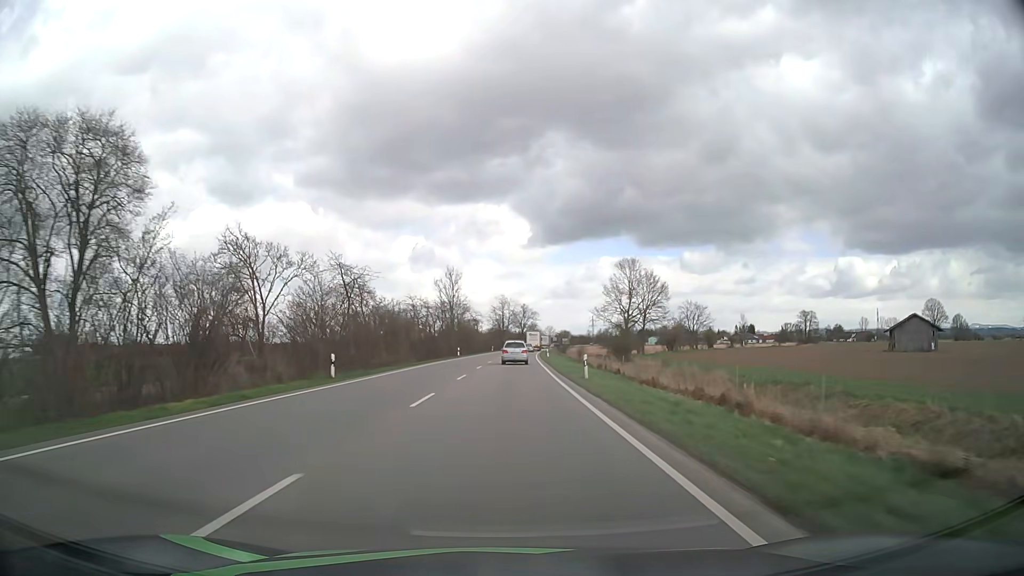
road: primary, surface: asphalt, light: Day
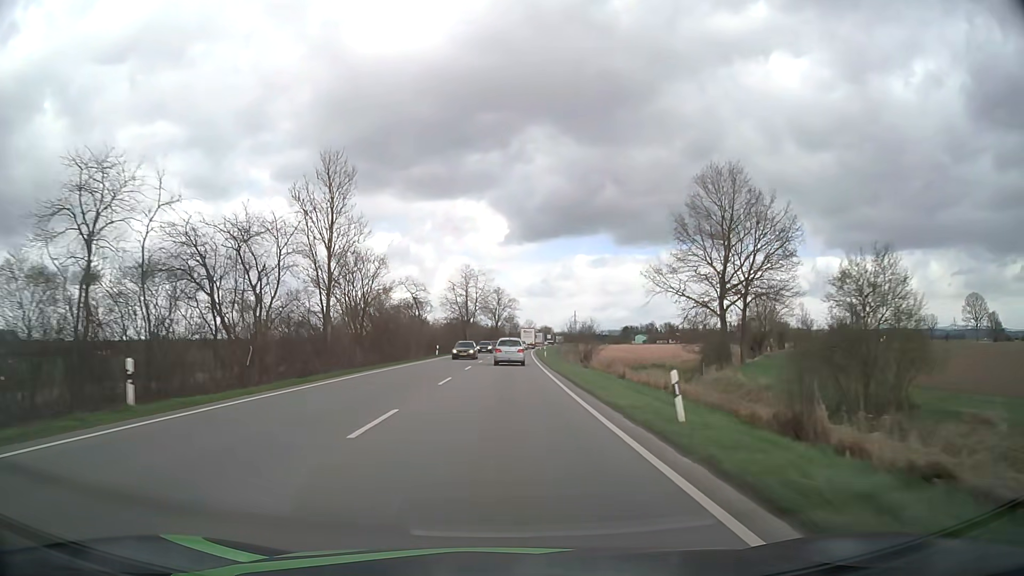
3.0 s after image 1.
(+1.2, +64.5) m; +2°
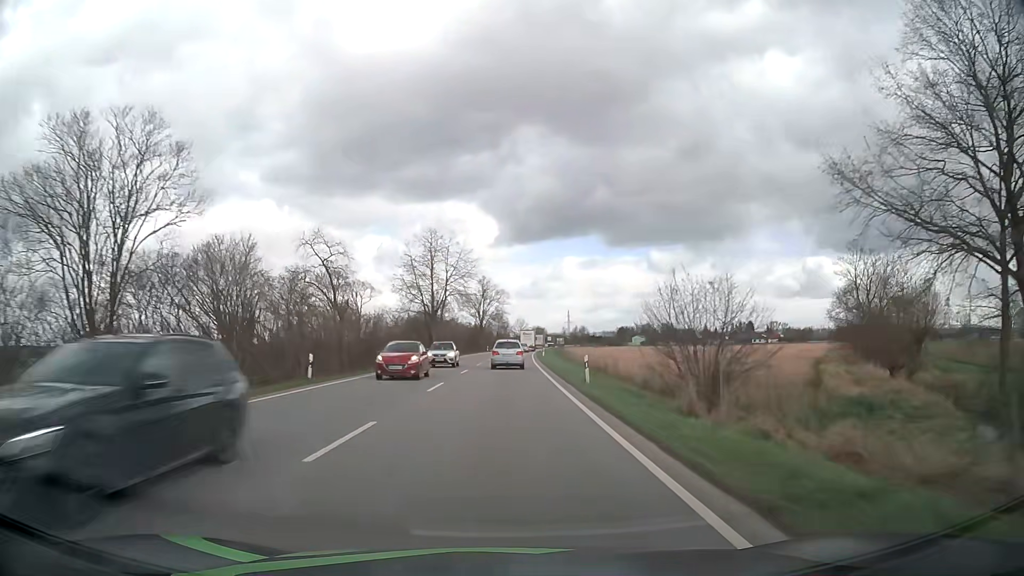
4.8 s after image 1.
(+0.4, +37.5) m; +1°
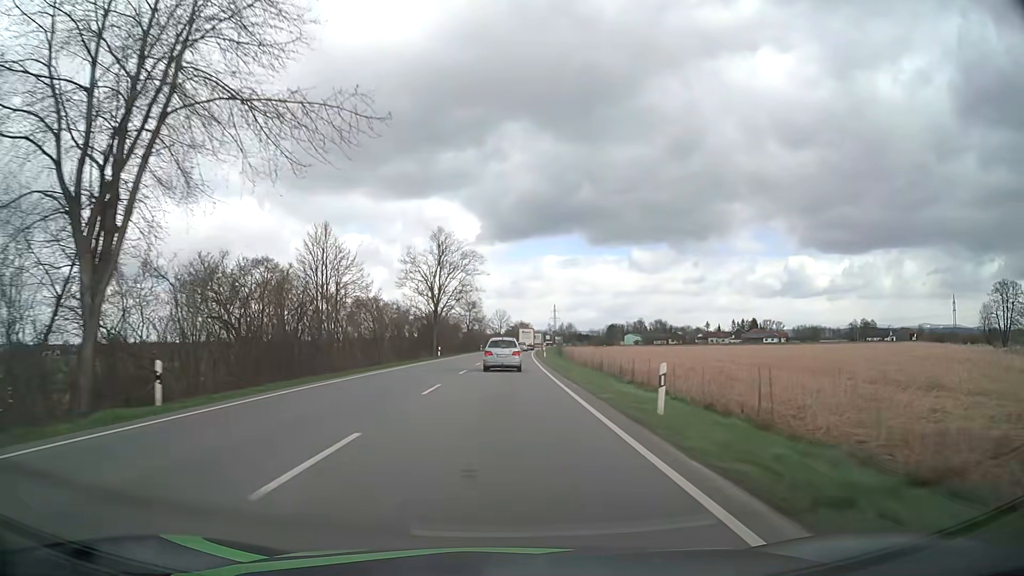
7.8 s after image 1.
(+0.9, +61.2) m; +2°
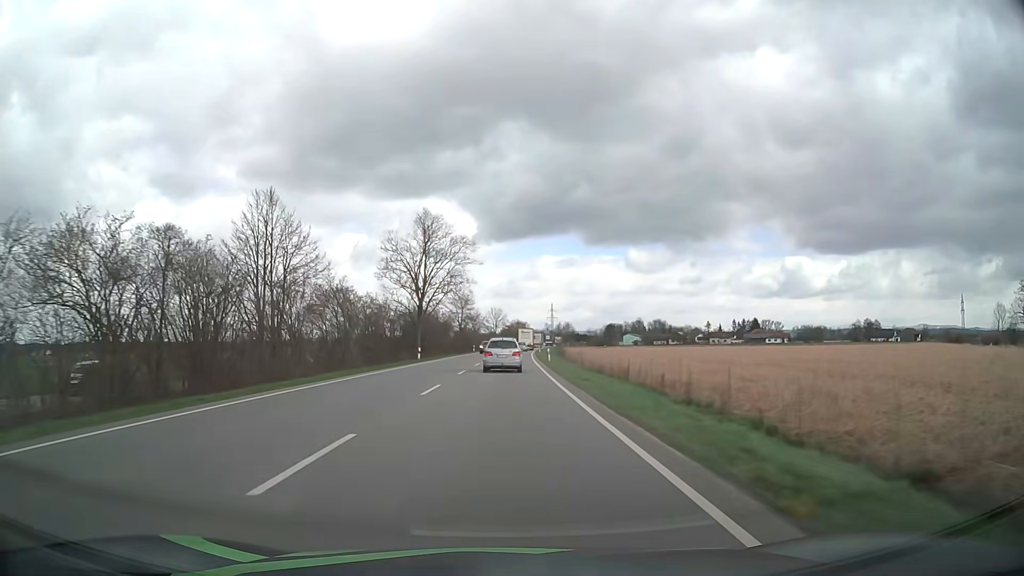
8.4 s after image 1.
(0.0, +11.8) m; 0°
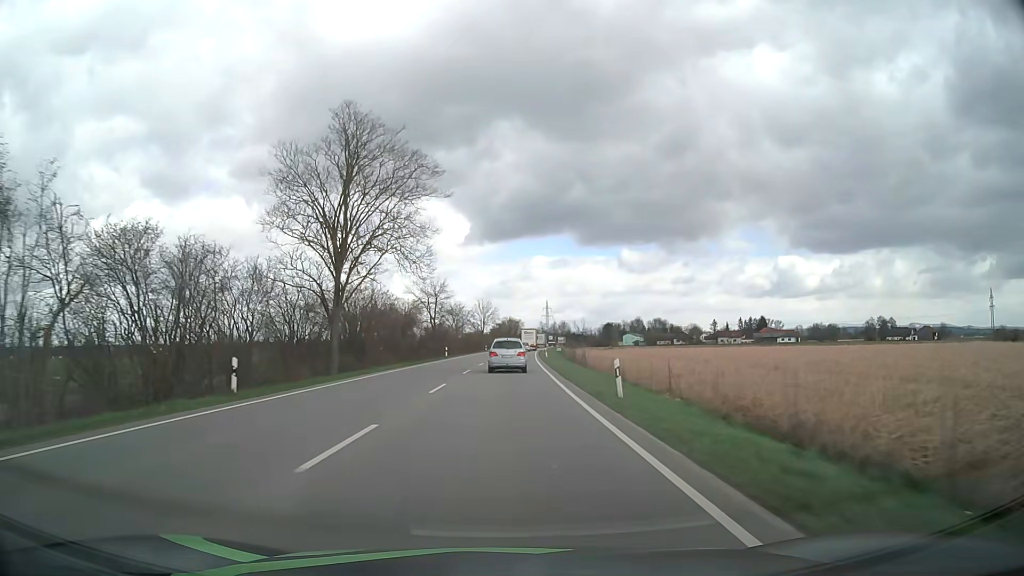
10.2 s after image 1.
(+0.2, +34.3) m; +1°
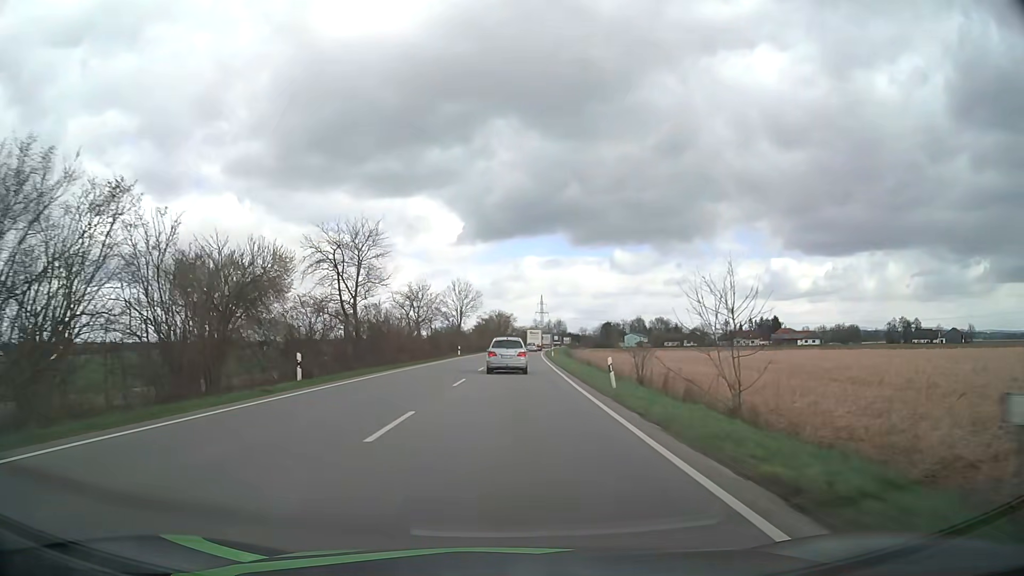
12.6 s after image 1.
(+0.4, +45.4) m; +1°
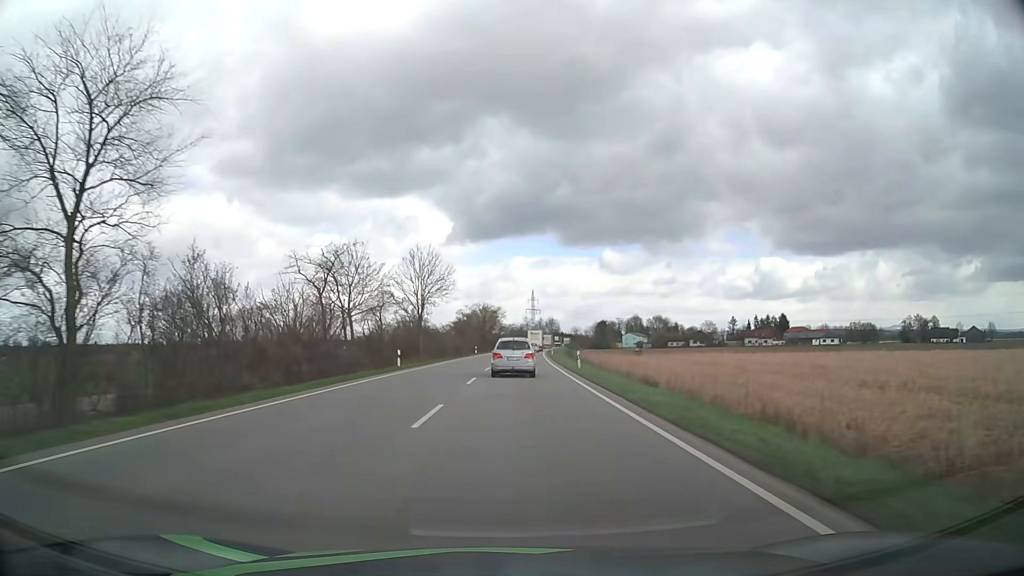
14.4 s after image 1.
(+0.3, +34.1) m; +1°
(0, +10) (0, +20) (+1, +30) (+1, +40) (+1, +50) (+2, +60) (+2, +70) (+3, +80) (+3, +90) (+4, +100) m
